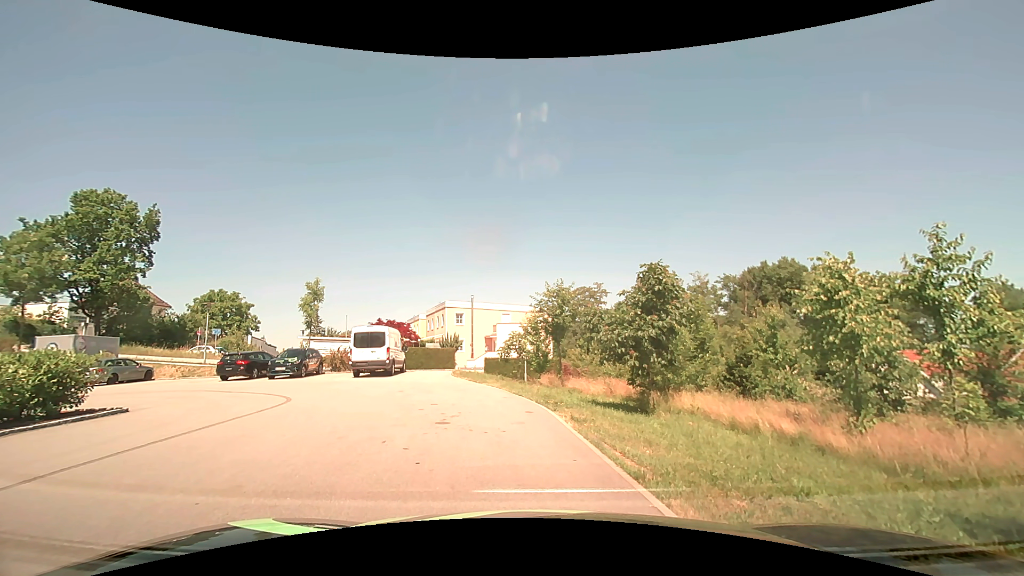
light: Day
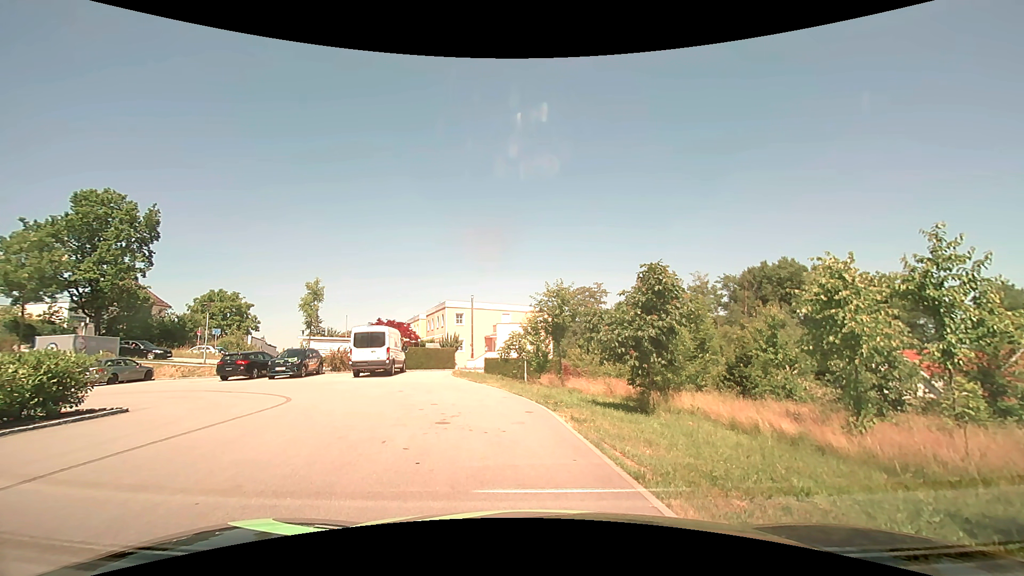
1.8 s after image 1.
(0.0, 0.0) m; 0°
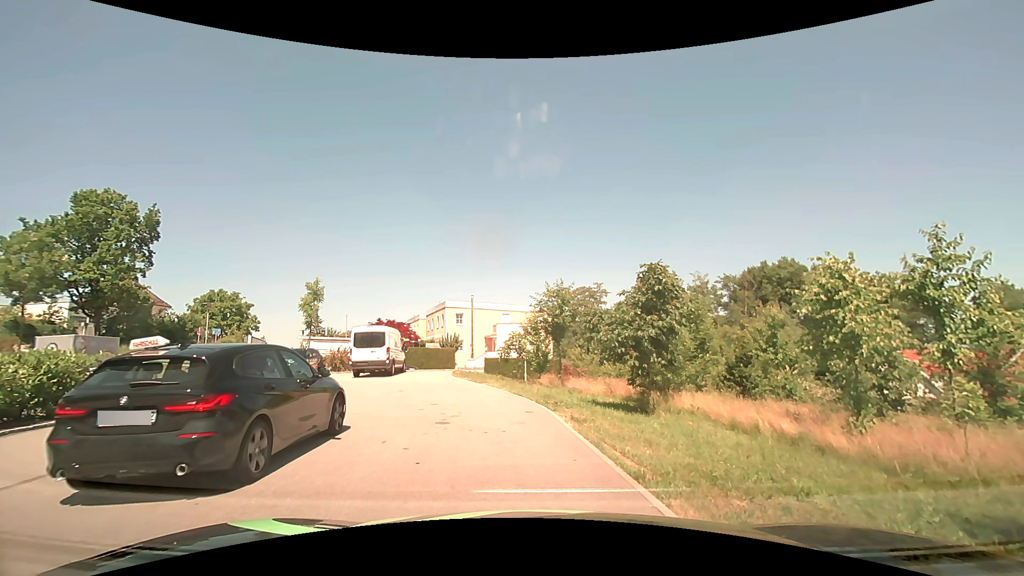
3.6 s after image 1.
(0.0, 0.0) m; 0°
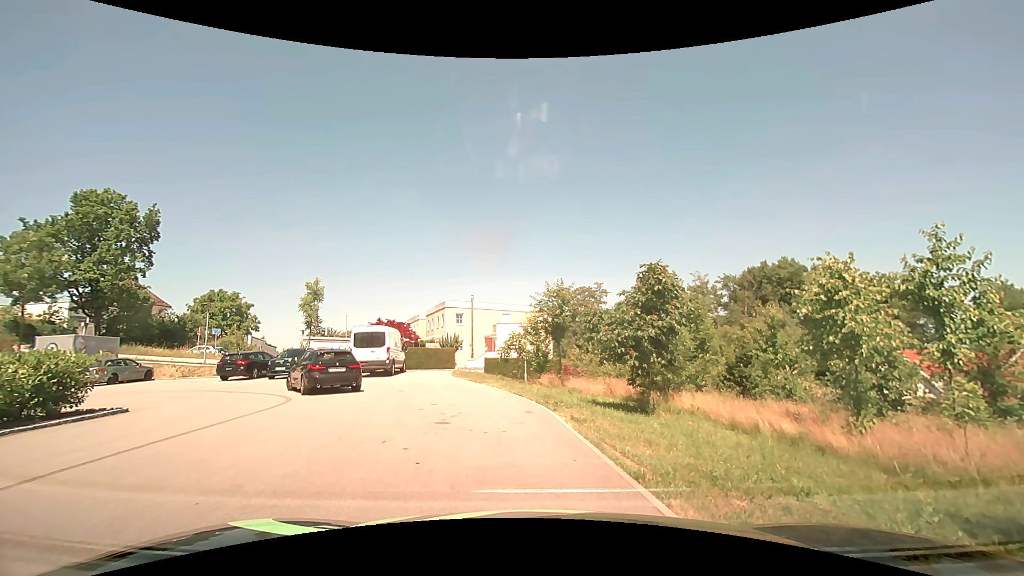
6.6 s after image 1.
(0.0, 0.0) m; 0°
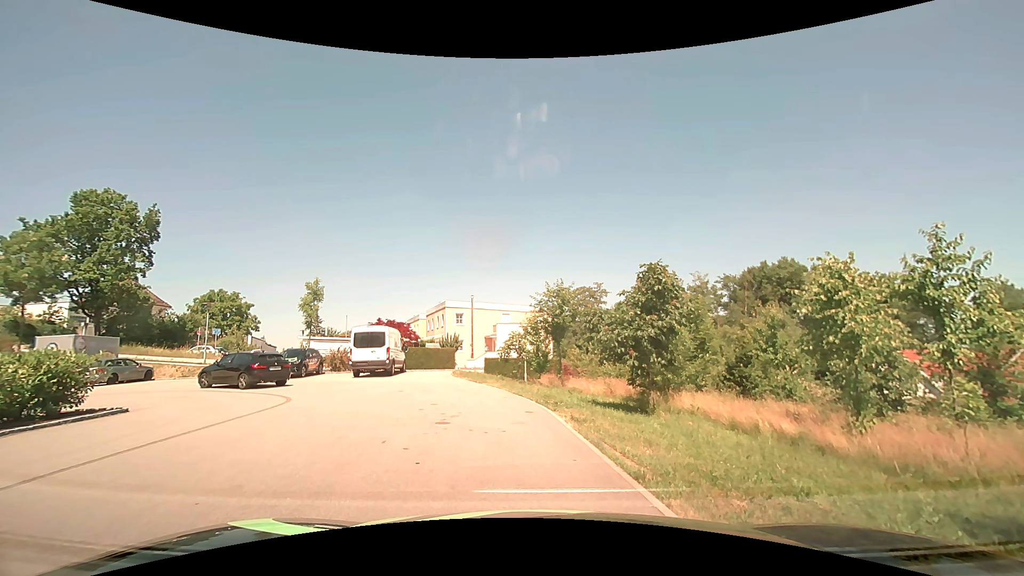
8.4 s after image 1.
(0.0, 0.0) m; 0°
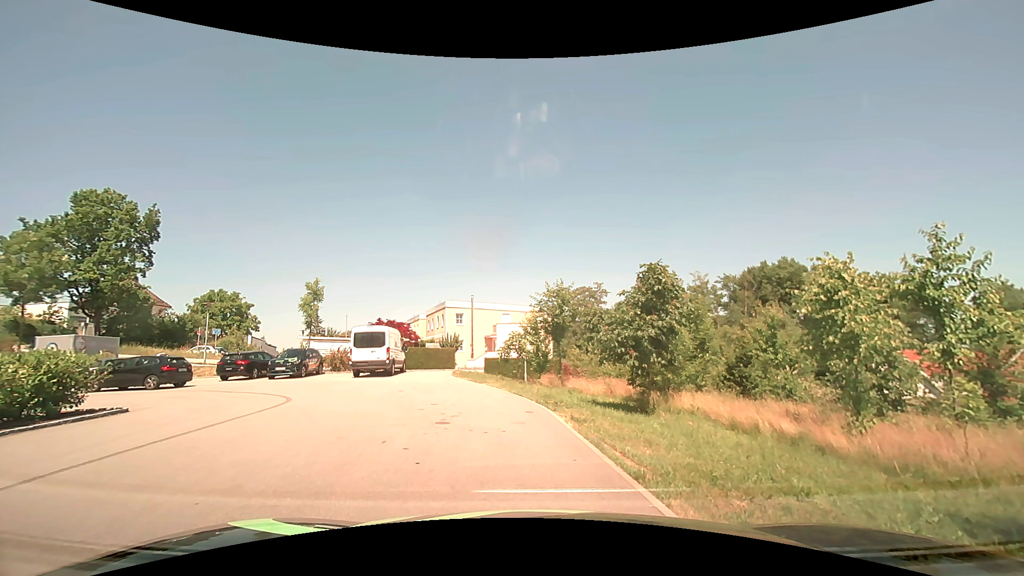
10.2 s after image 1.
(0.0, 0.0) m; 0°
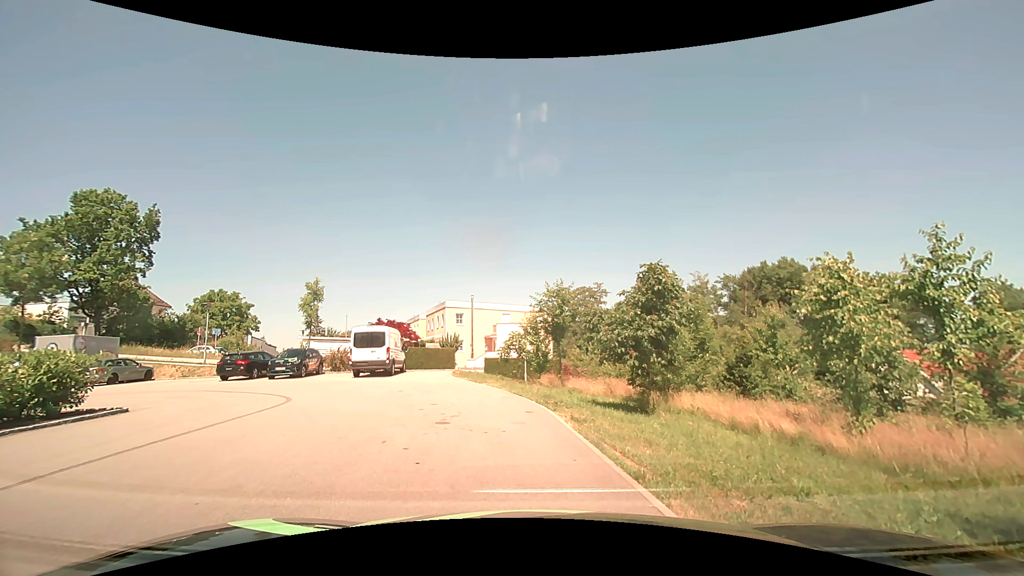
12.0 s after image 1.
(0.0, 0.0) m; 0°
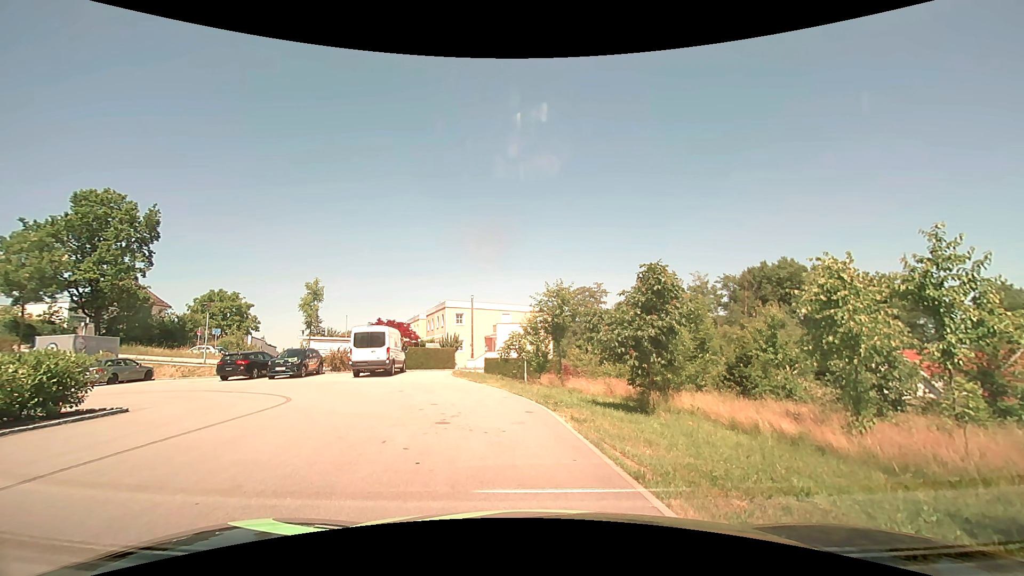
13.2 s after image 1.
(0.0, 0.0) m; 0°
